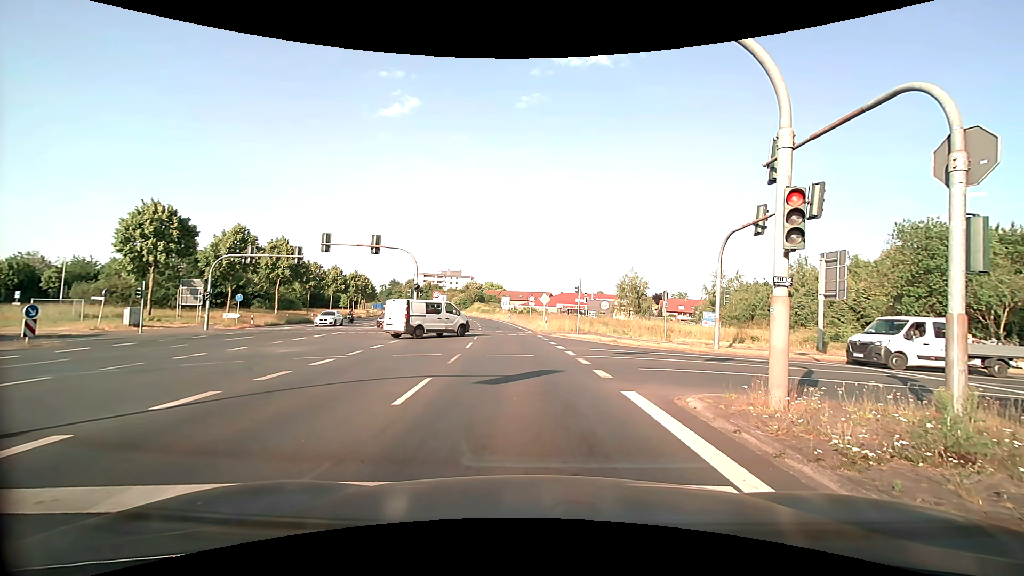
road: primary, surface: asphalt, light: Day
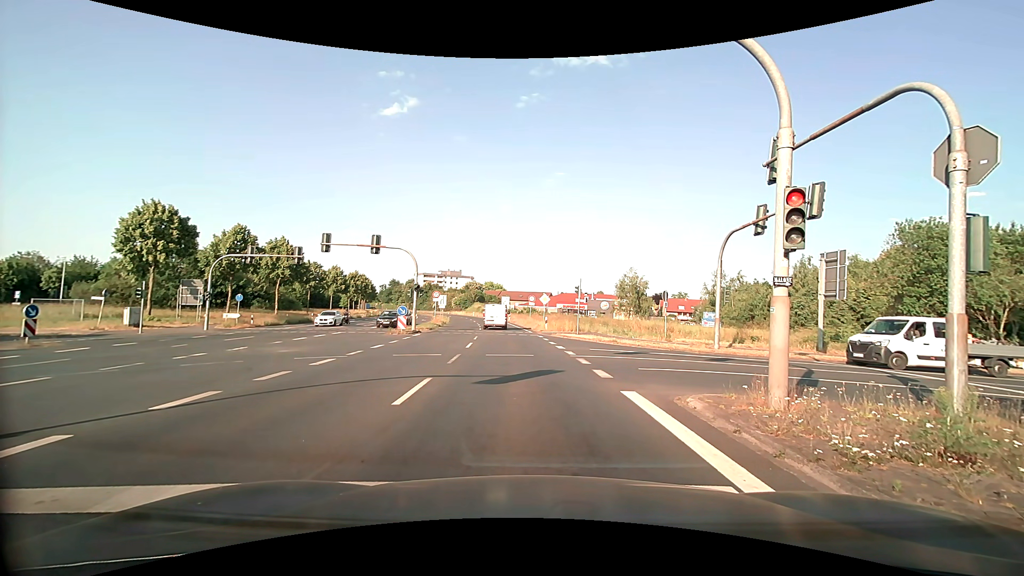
(0.0, 0.0) m; 0°
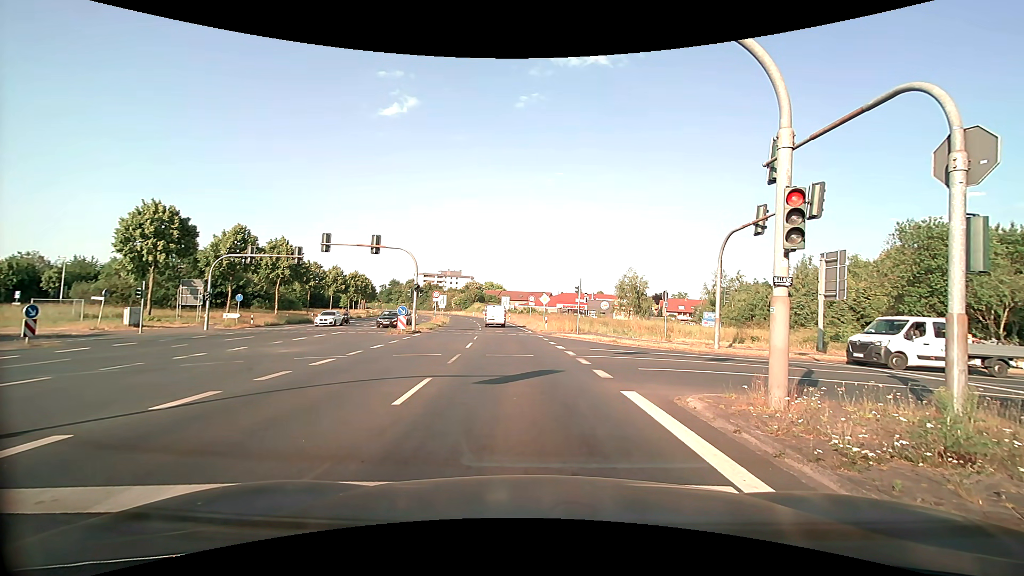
(0.0, 0.0) m; 0°
